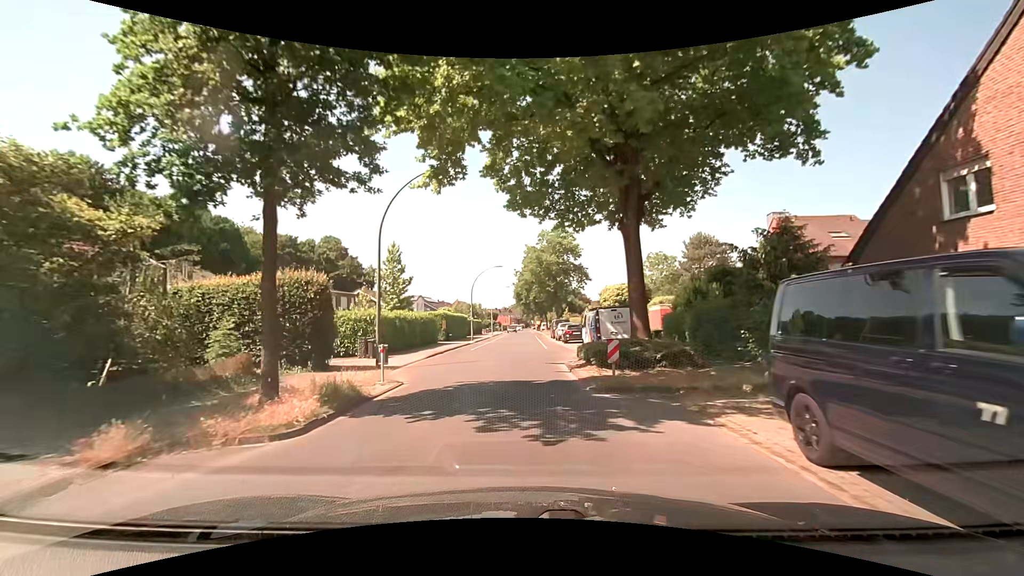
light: Day
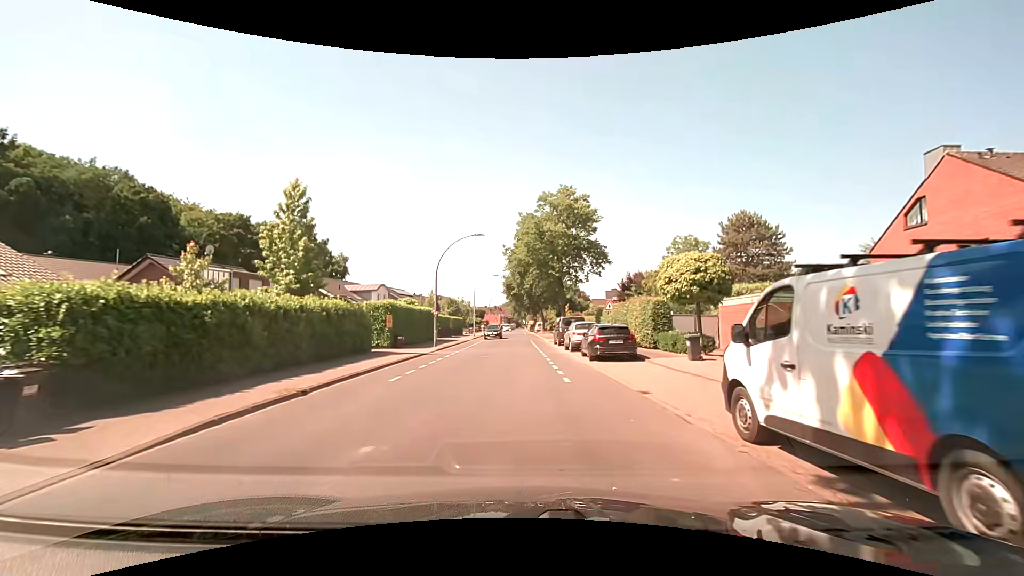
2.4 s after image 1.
(-0.1, +17.6) m; +2°
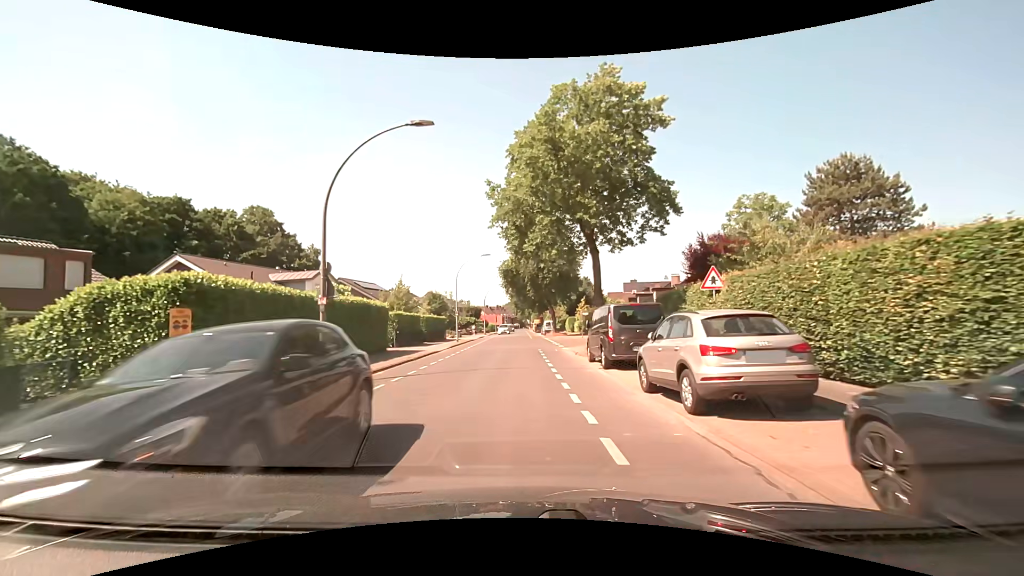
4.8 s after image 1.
(-0.1, +19.1) m; -1°
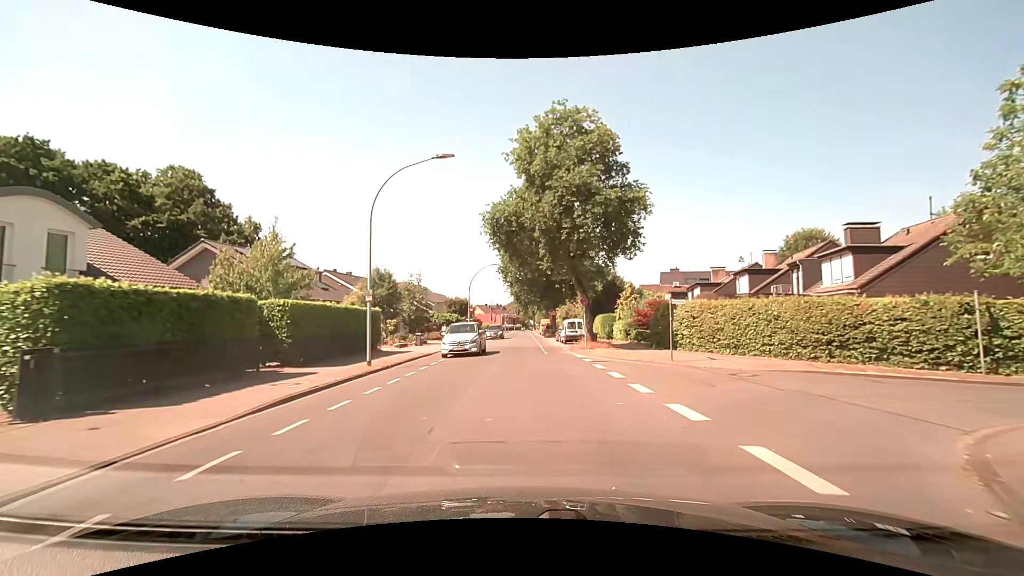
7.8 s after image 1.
(-0.1, +26.7) m; 0°
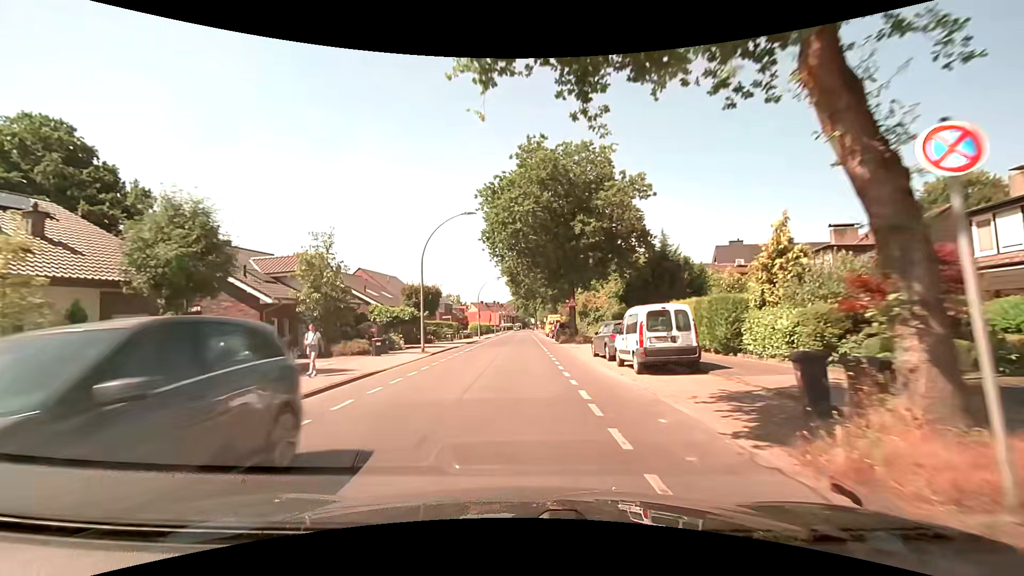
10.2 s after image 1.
(-0.1, +23.7) m; 0°
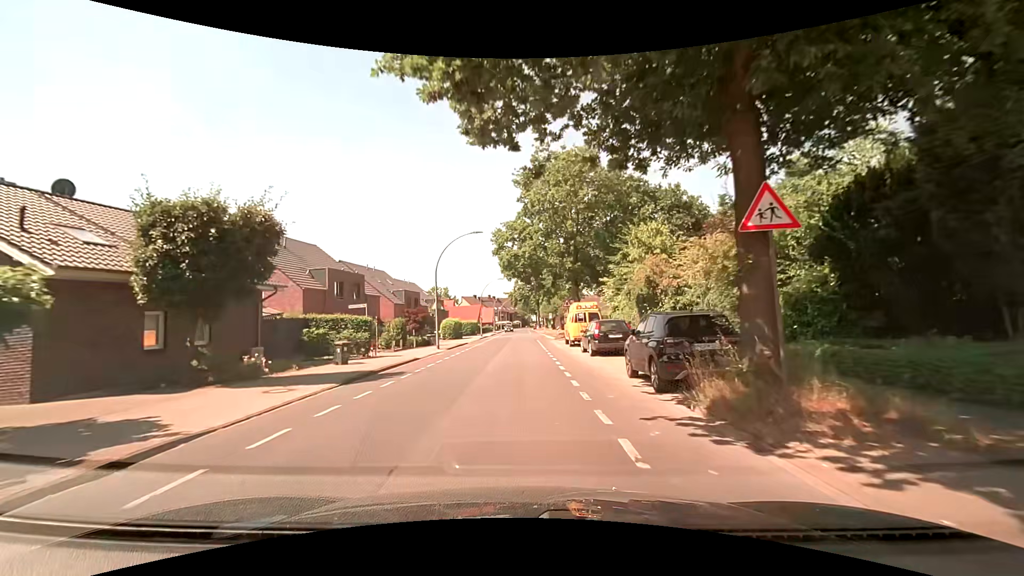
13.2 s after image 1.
(+0.1, +30.2) m; 0°
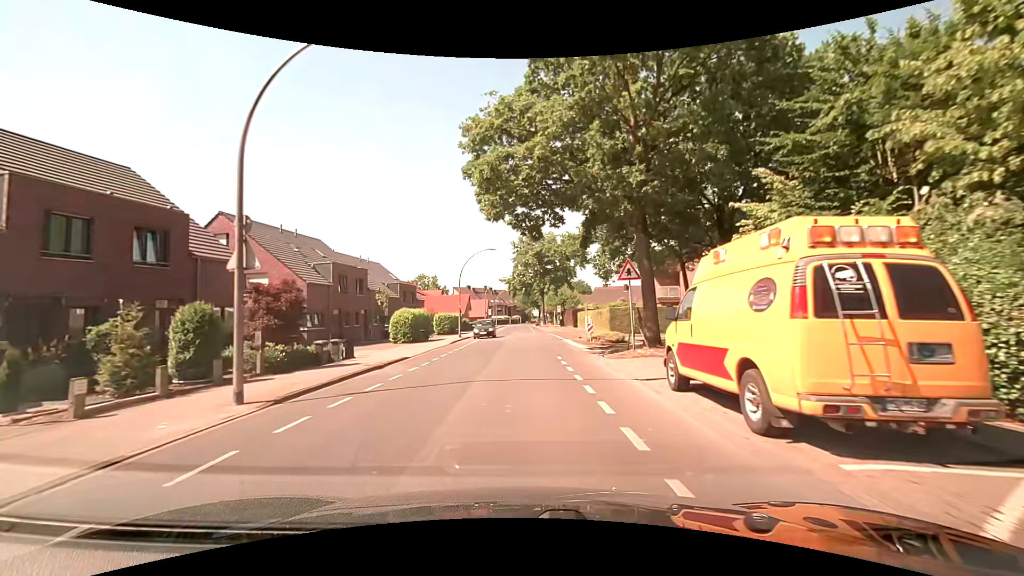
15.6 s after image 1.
(-0.1, +23.1) m; 0°
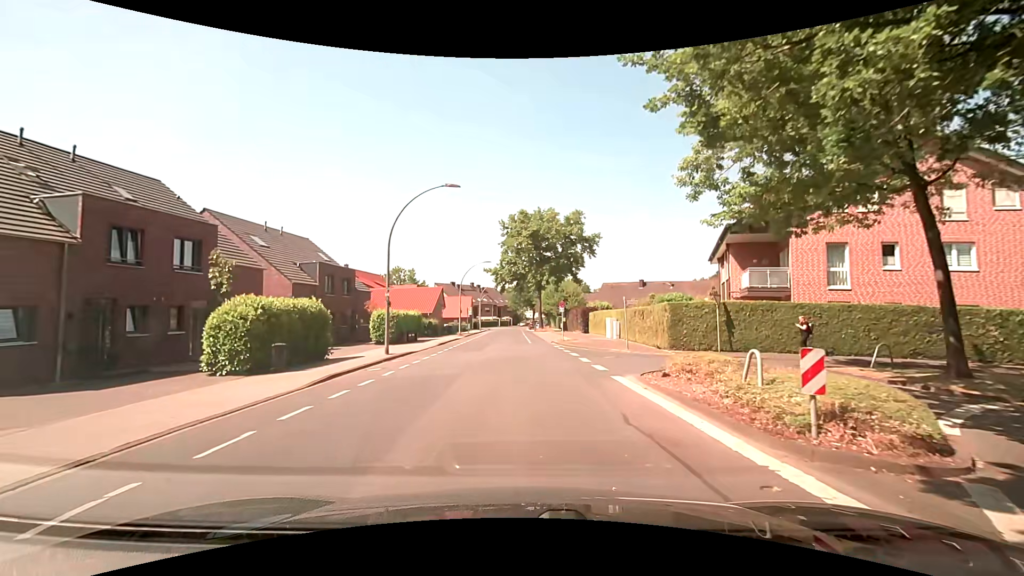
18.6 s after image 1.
(+0.1, +20.3) m; +1°
